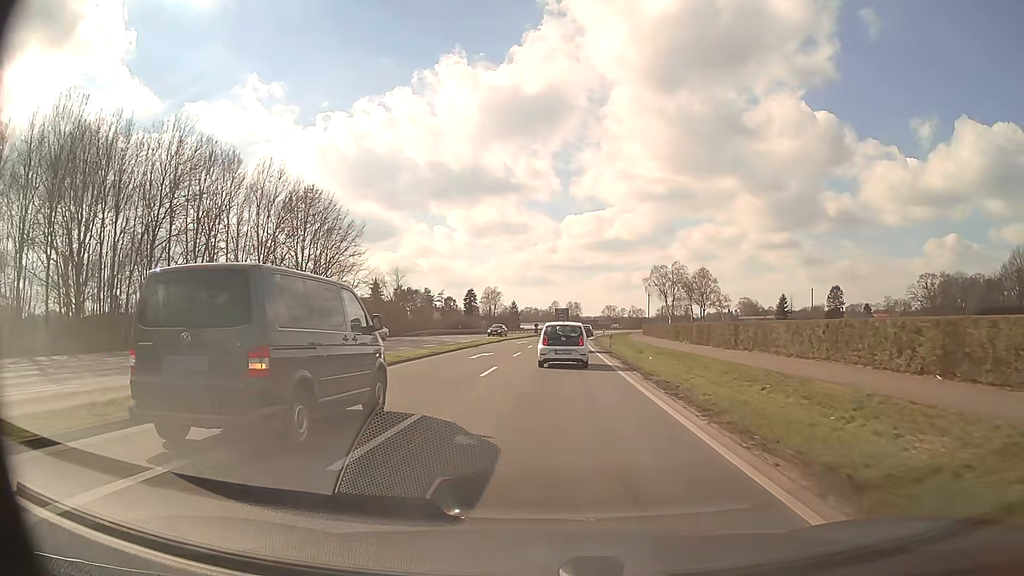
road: primary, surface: asphalt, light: Day
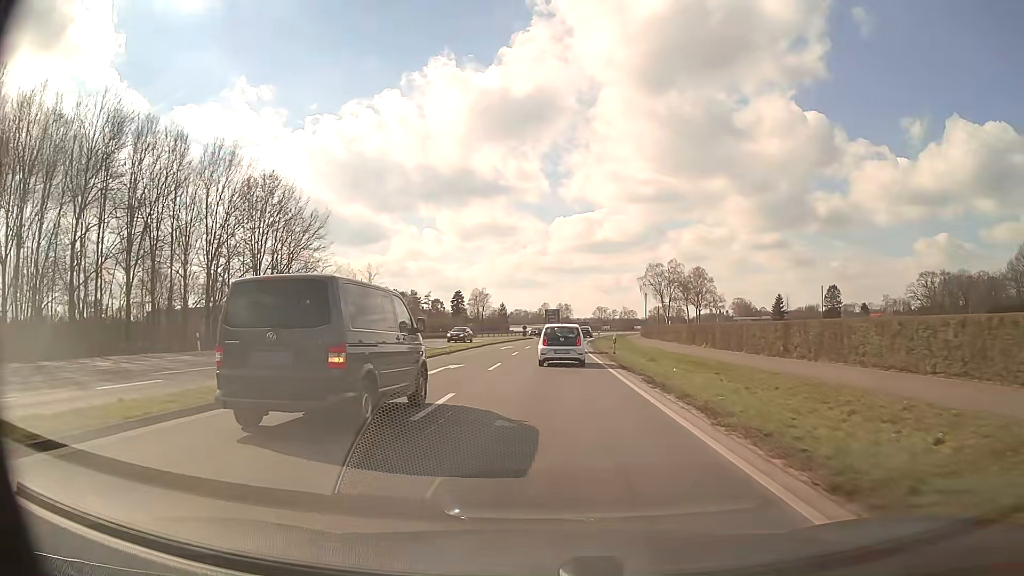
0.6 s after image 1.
(+0.1, +8.4) m; +1°
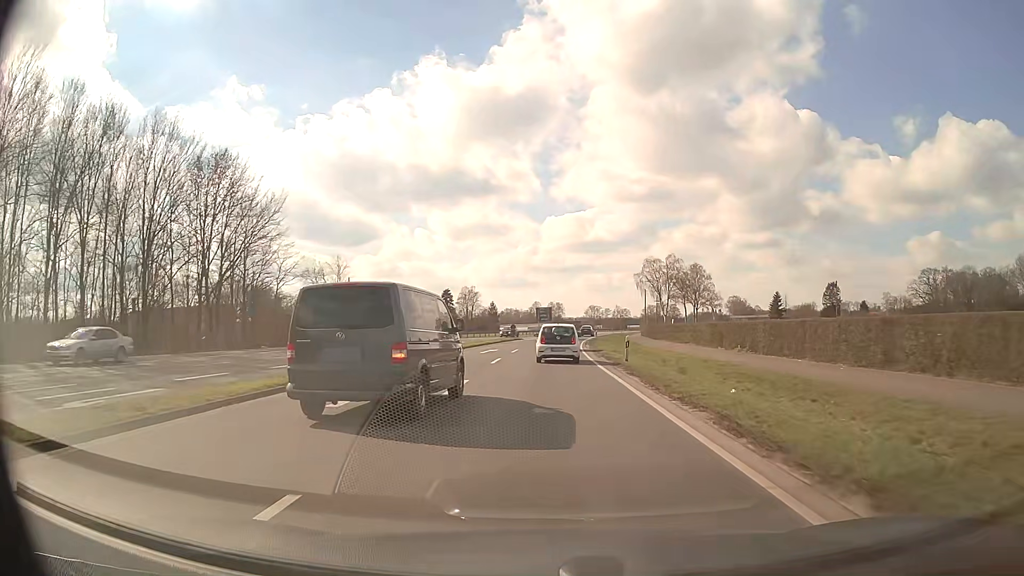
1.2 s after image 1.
(0.0, +8.5) m; +1°
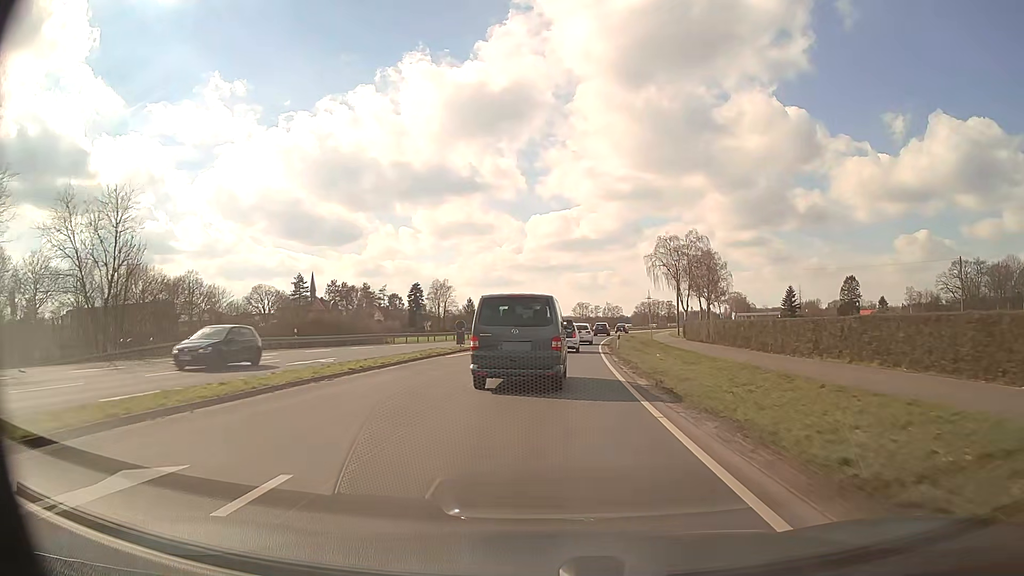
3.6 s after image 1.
(+0.5, +35.3) m; +1°
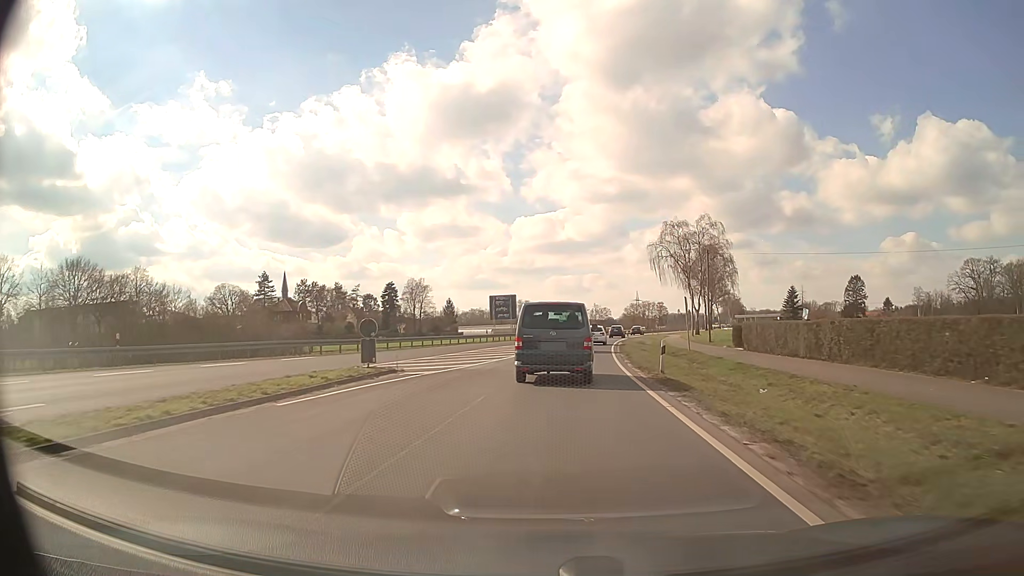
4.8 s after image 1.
(+0.2, +18.2) m; +1°
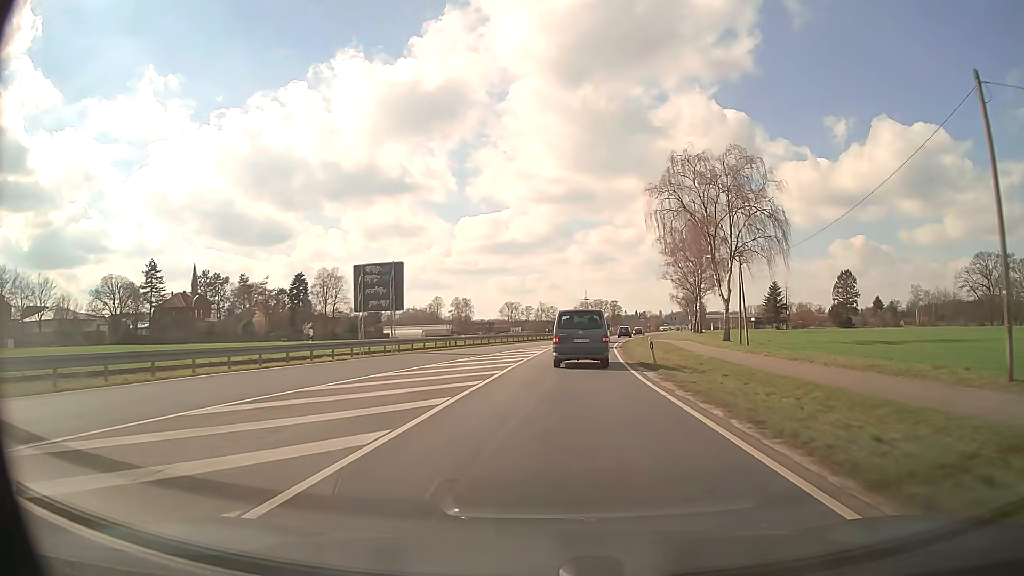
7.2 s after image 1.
(+1.5, +37.8) m; +5°
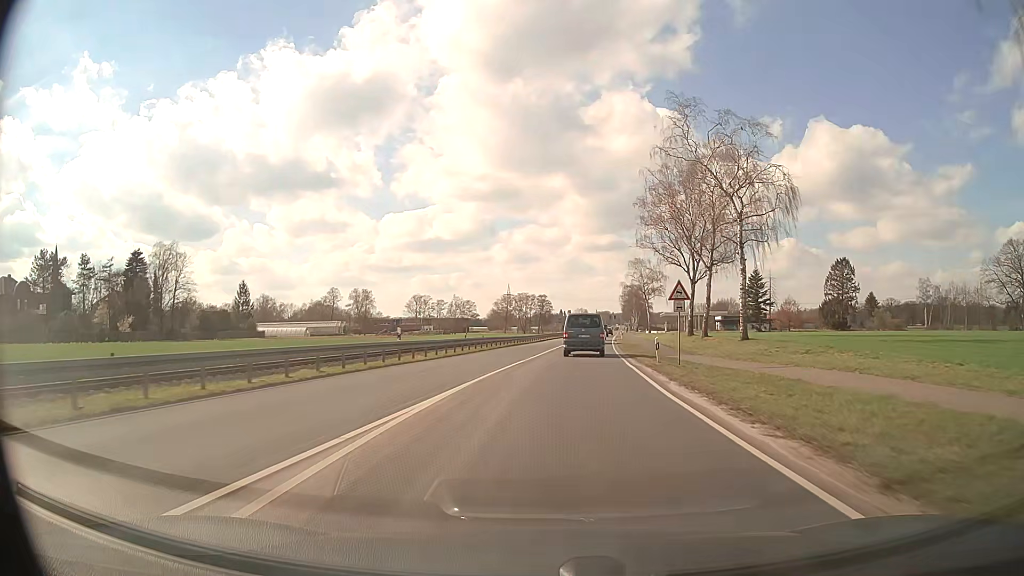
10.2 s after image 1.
(+2.8, +50.6) m; +6°
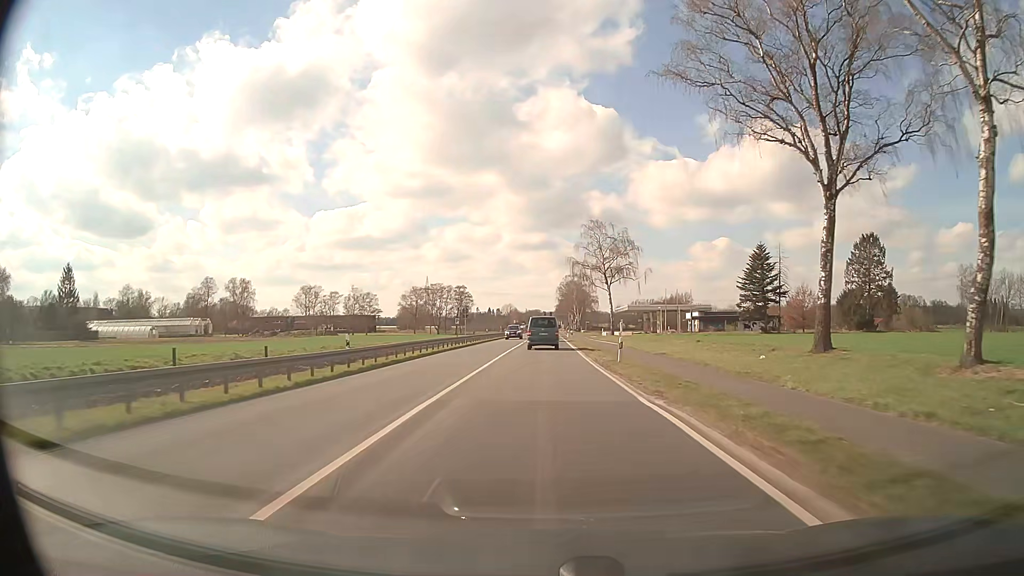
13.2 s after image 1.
(+3.3, +52.2) m; +6°
(0, +10) (0, +20) (0, +30) (0, +40) (0, +50) (0, +60) (0, +70) (+1, +80) (+1, +90) (+1, +100) m
